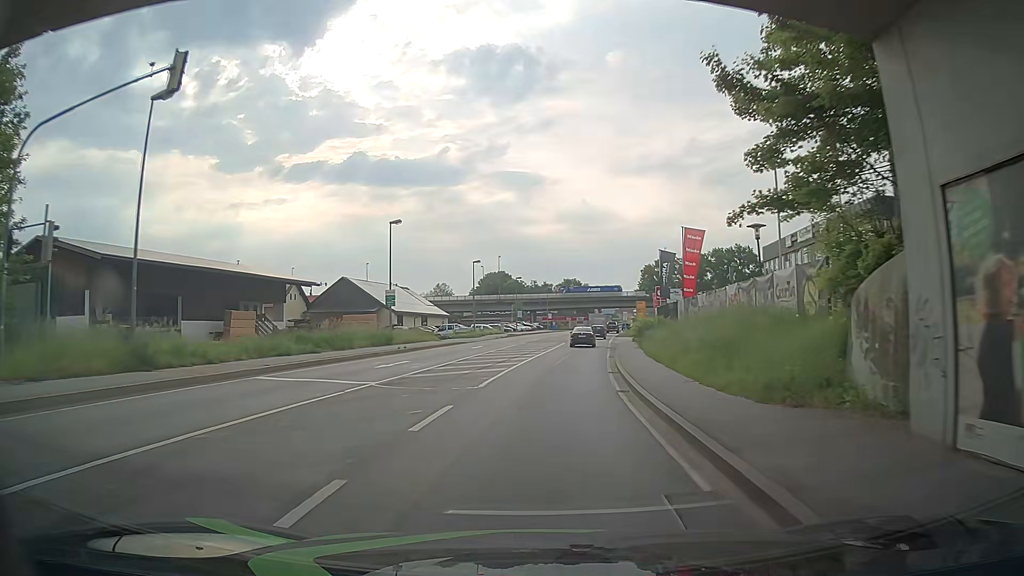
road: primary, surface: asphalt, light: Day
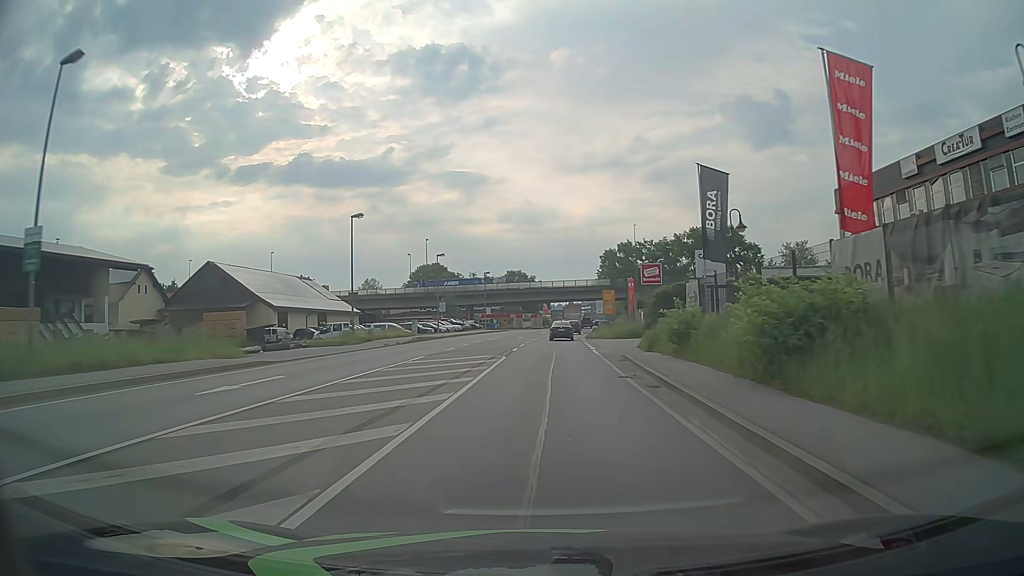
(+1.7, +30.2) m; +5°
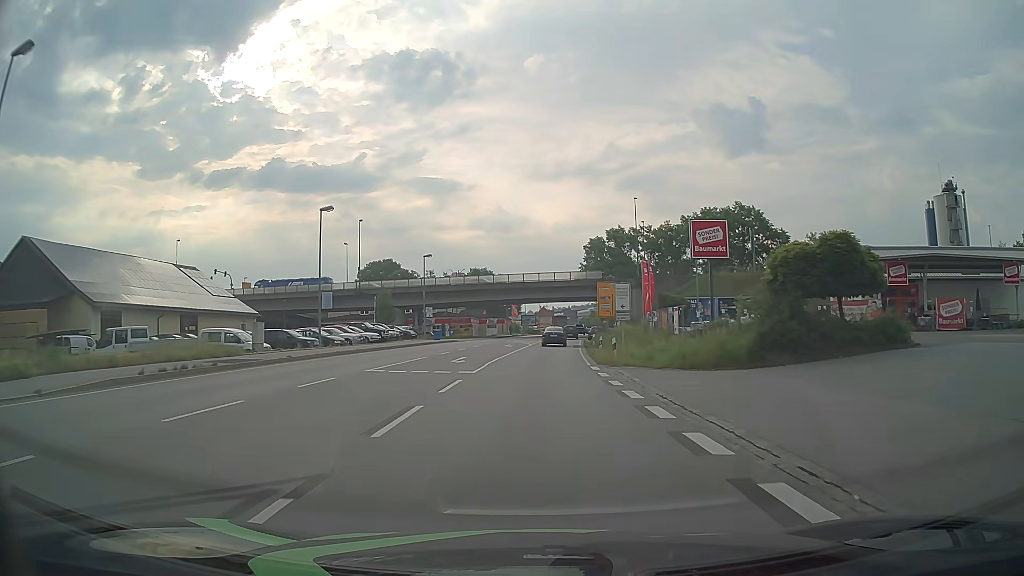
(+0.8, +30.2) m; +2°
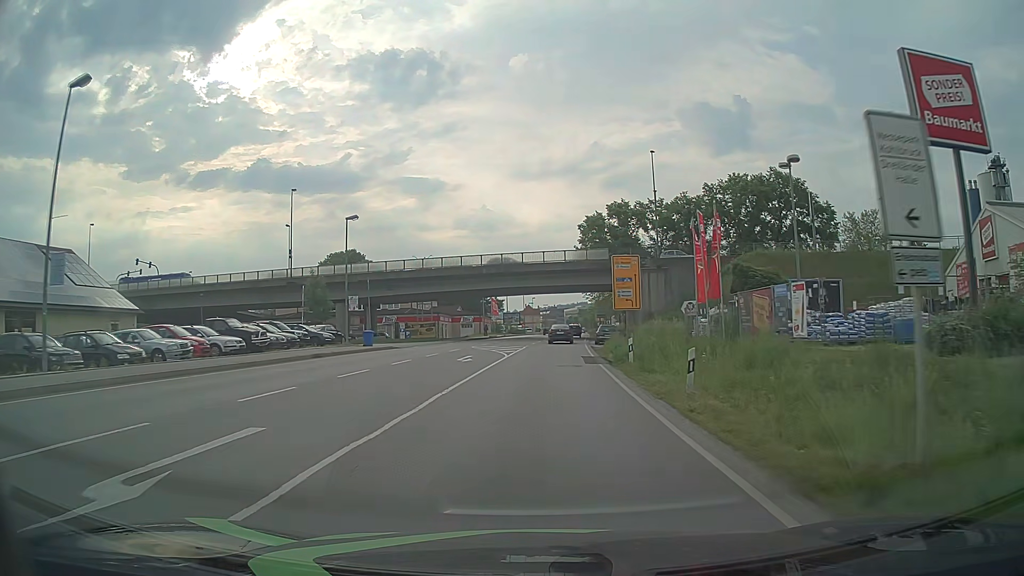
(+0.4, +22.6) m; +2°
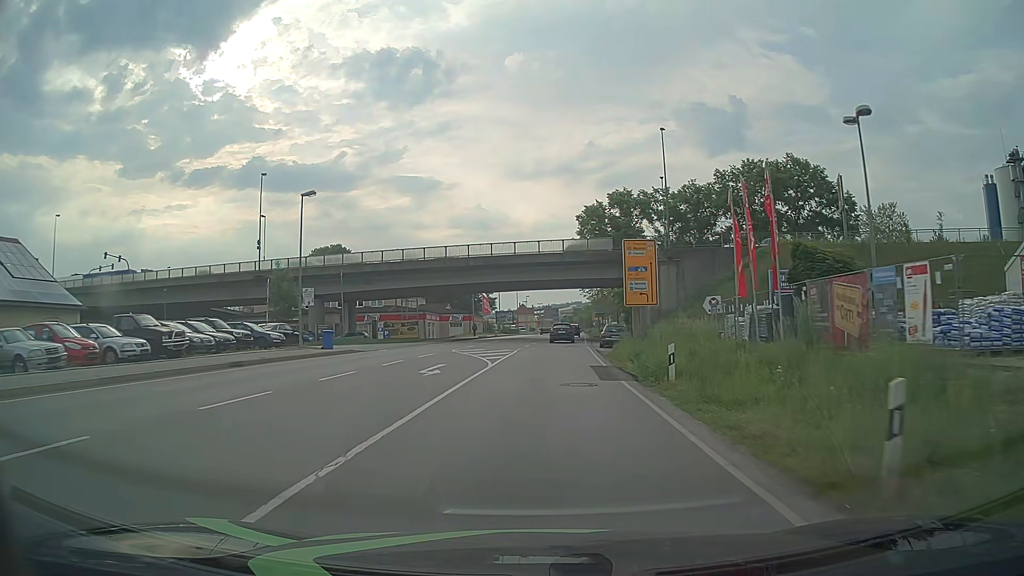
(0.0, +7.6) m; +1°
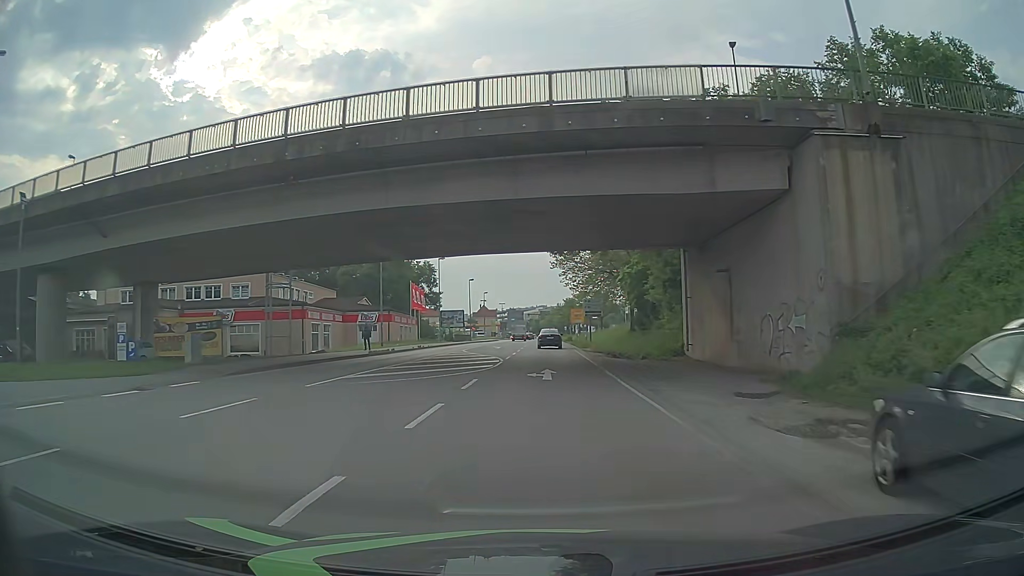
(+0.9, +38.0) m; +3°
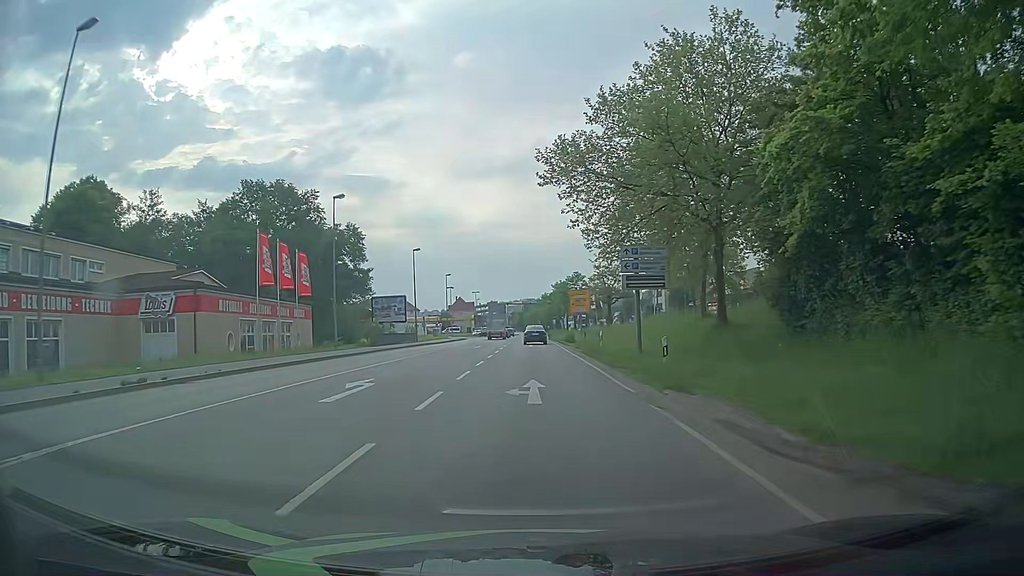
(+0.8, +38.1) m; +1°
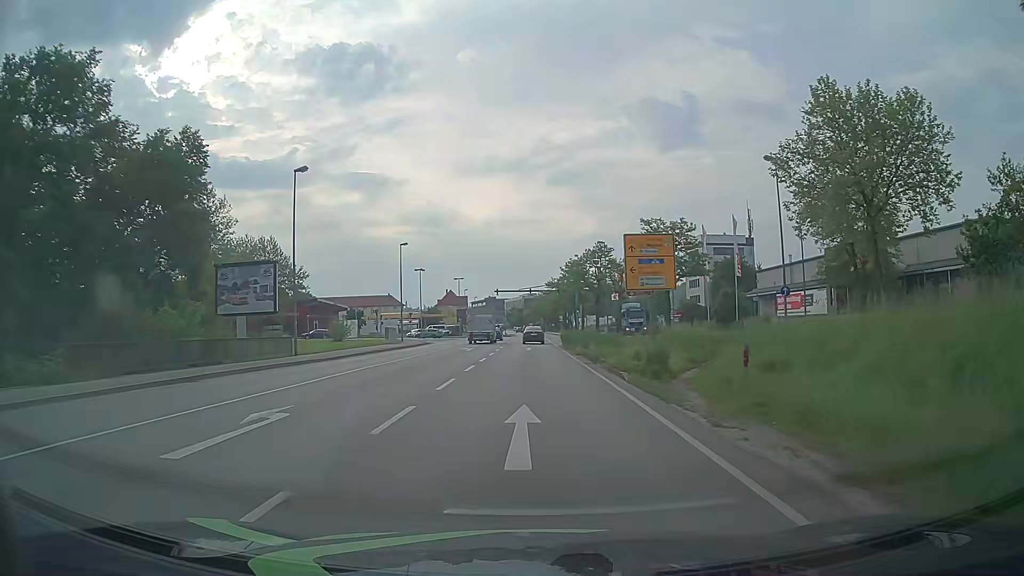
(+0.2, +38.4) m; 0°
(0, +10) (0, +20) (0, +30) (0, +40) (0, +50) (0, +60) (0, +70) (0, +80) (0, +90) (-1, +100) m
